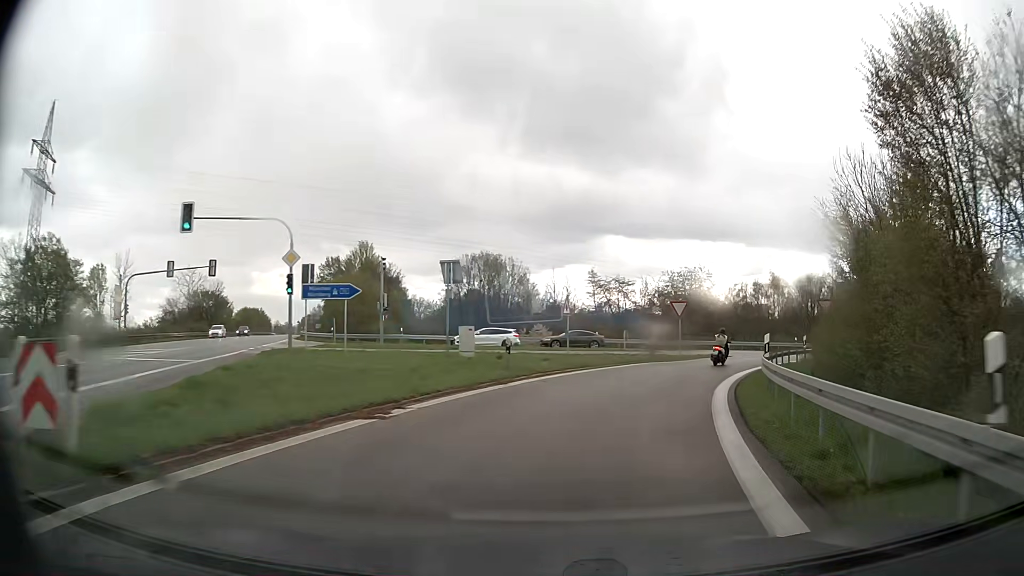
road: motorway_link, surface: asphalt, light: Day
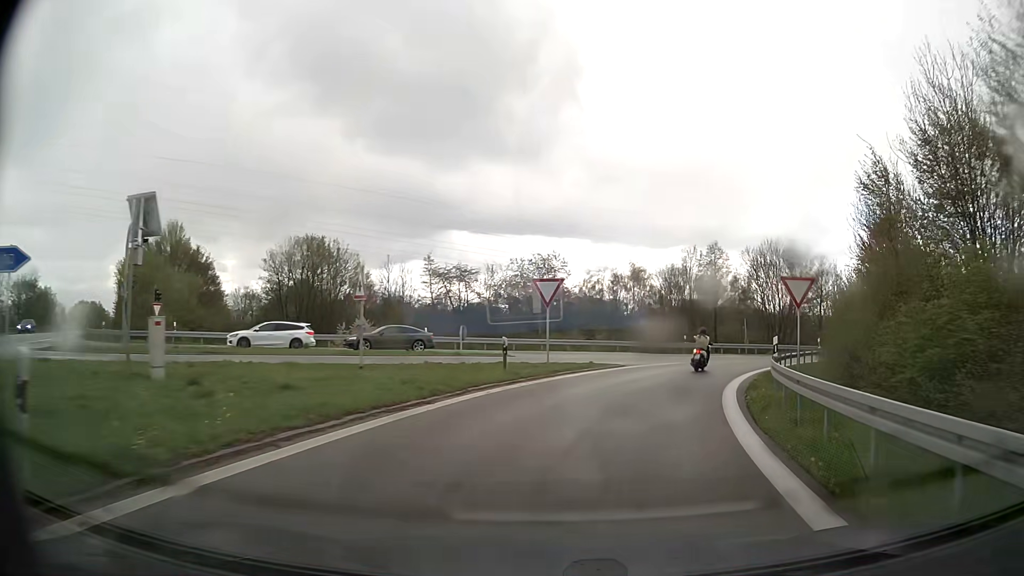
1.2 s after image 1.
(+1.6, +14.1) m; +13°
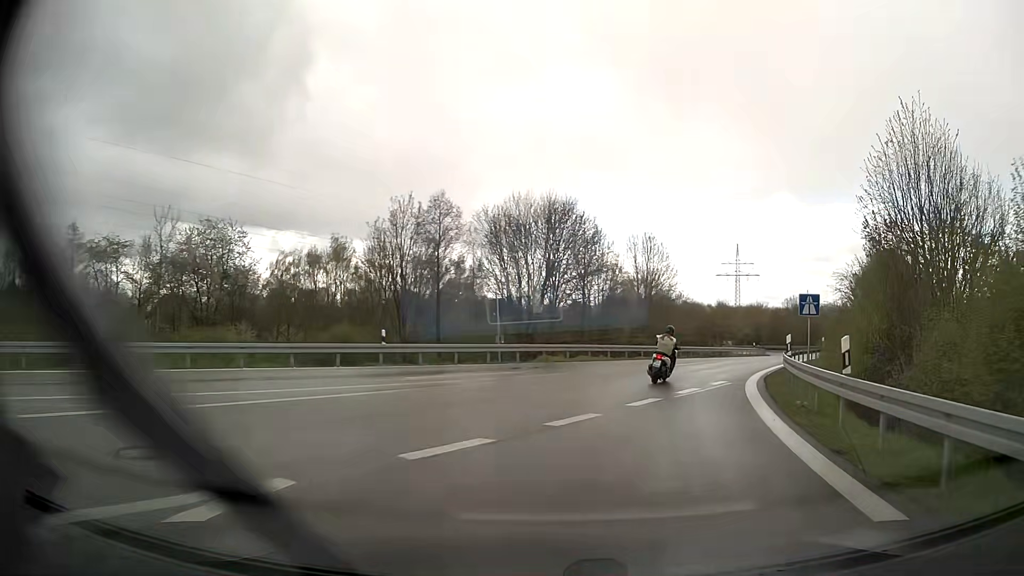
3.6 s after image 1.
(+5.2, +25.2) m; +24°
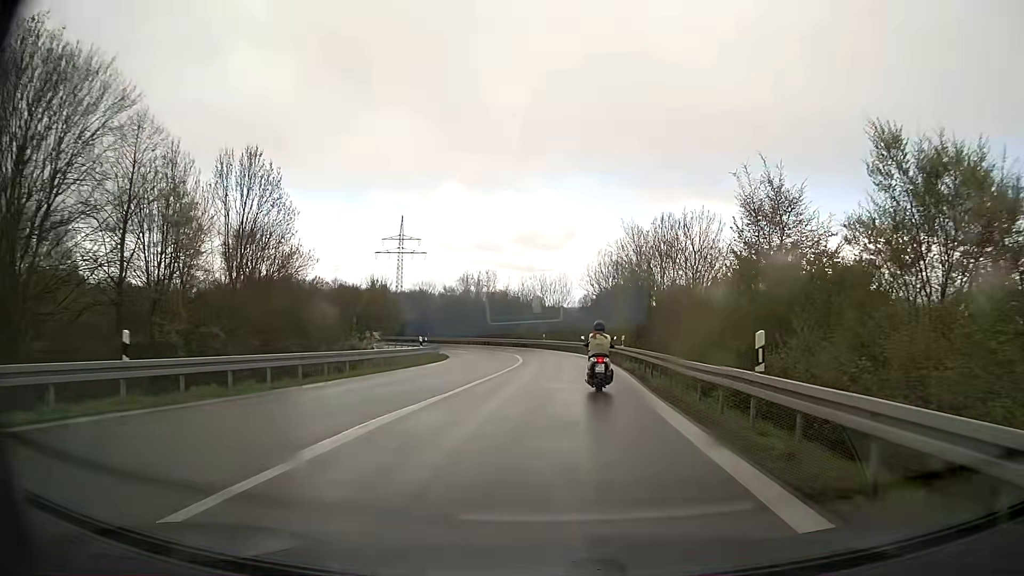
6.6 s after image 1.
(+9.2, +32.5) m; +28°
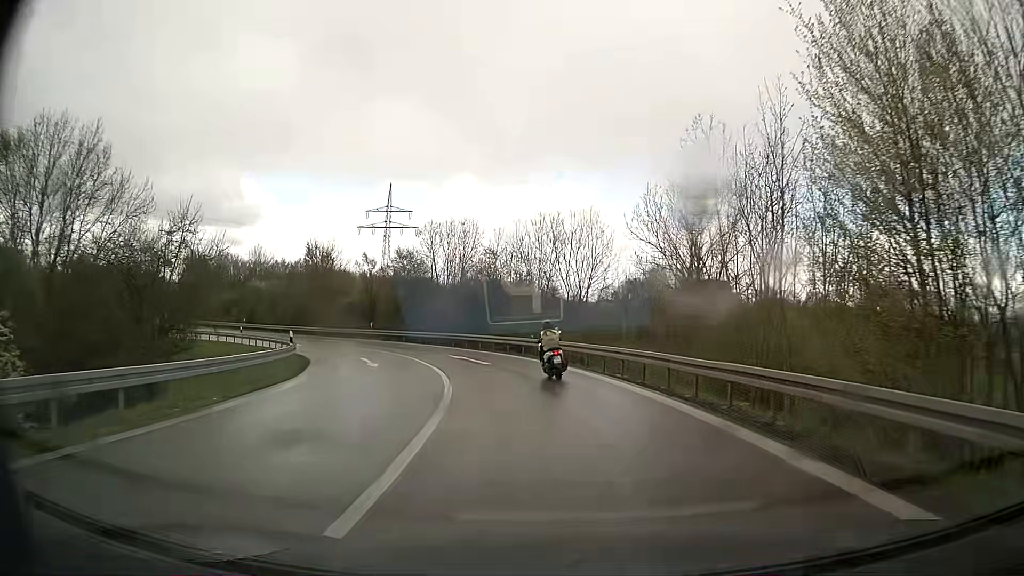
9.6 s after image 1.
(+0.2, +33.5) m; -1°
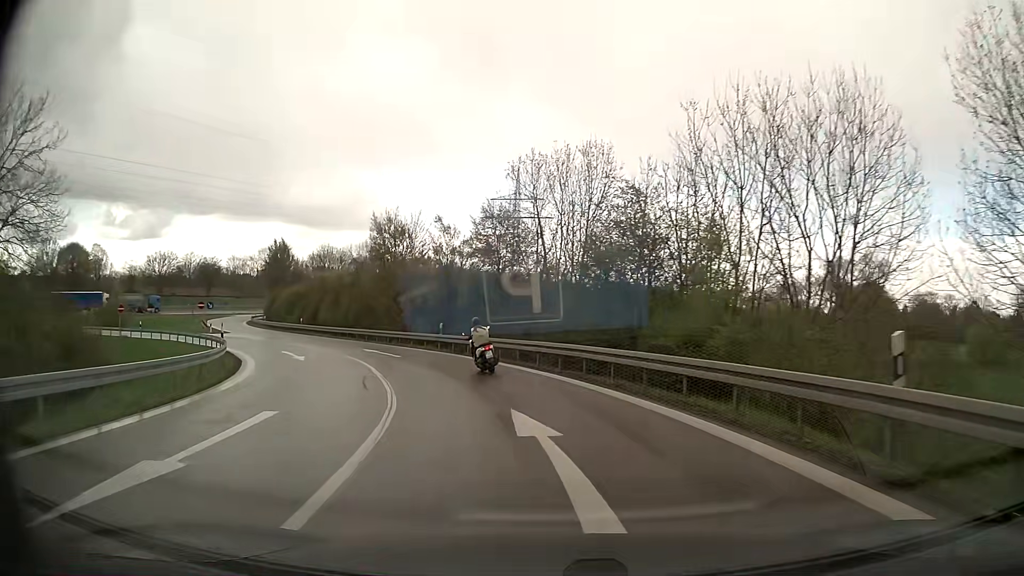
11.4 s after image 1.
(-1.4, +21.1) m; -12°
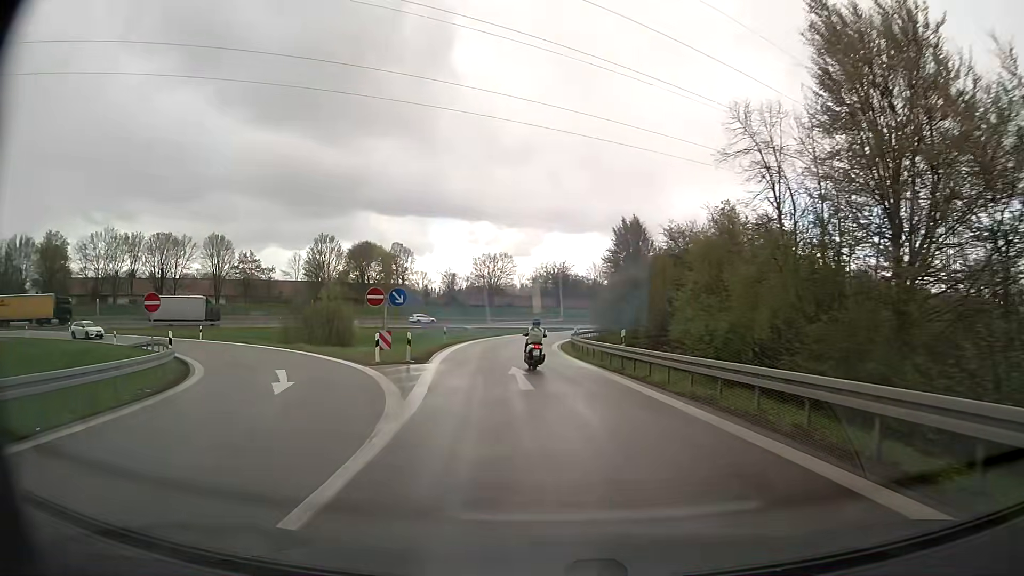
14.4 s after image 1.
(-10.3, +35.7) m; -33°
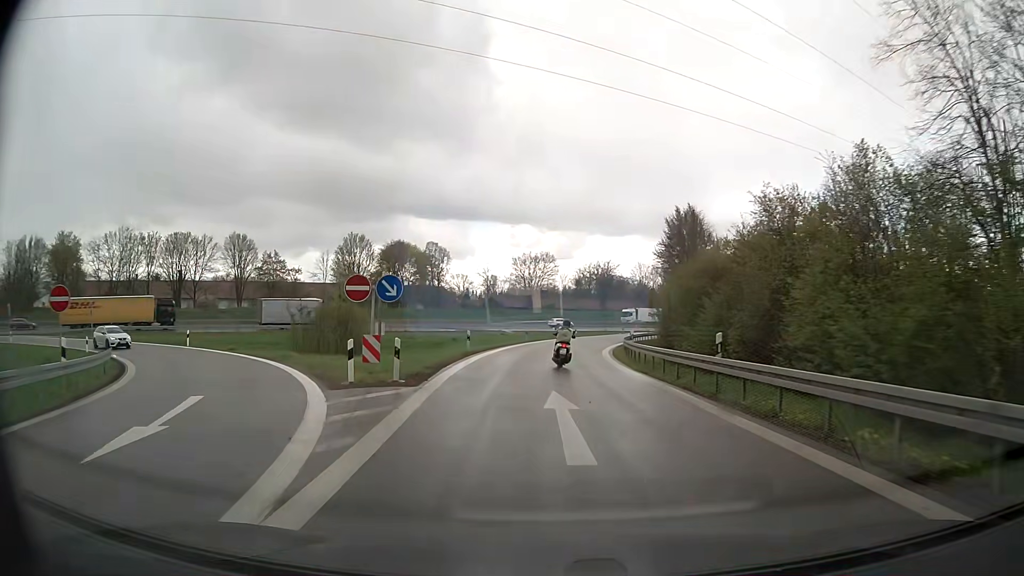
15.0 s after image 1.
(-0.3, +7.9) m; -4°
(0, +10) (-1, +20) (0, +30) (0, +40) (+2, +50) (+4, +60) (+7, +69) (+10, +79) (+14, +88) (+18, +97) m
